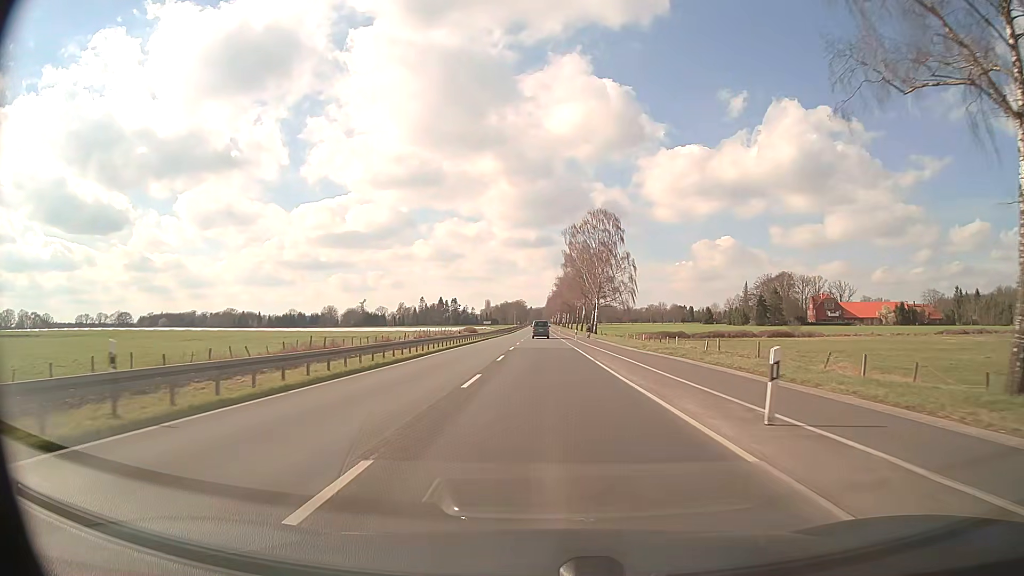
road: primary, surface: asphalt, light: Day
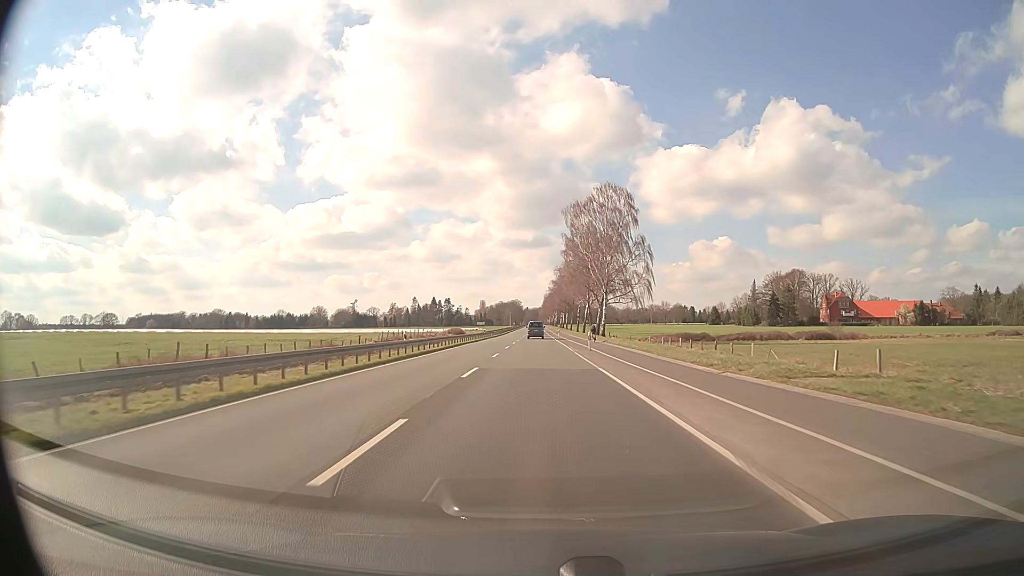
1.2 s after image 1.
(+0.1, +21.4) m; 0°
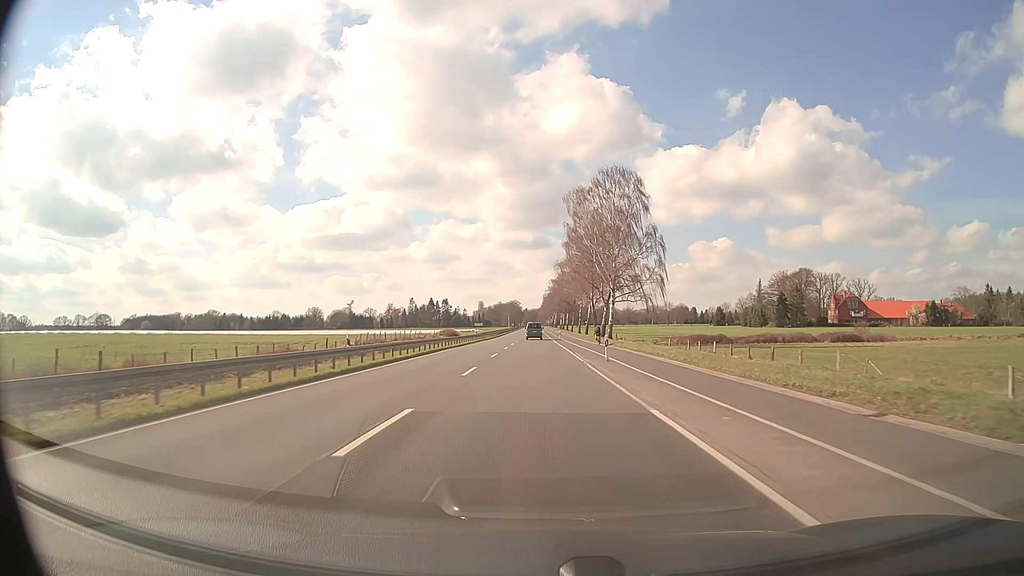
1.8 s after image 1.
(0.0, +10.7) m; 0°
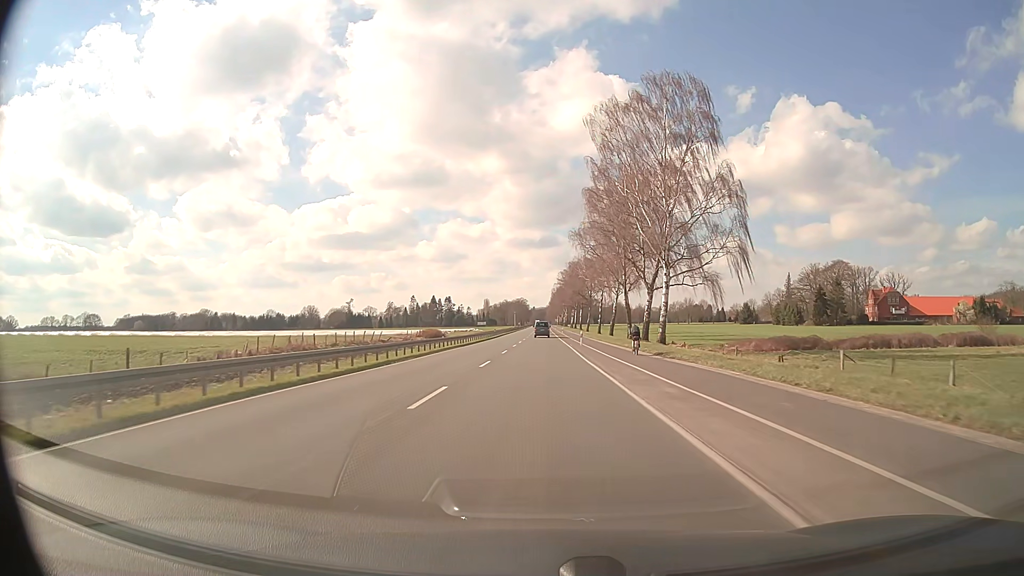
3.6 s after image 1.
(-0.2, +32.2) m; -1°
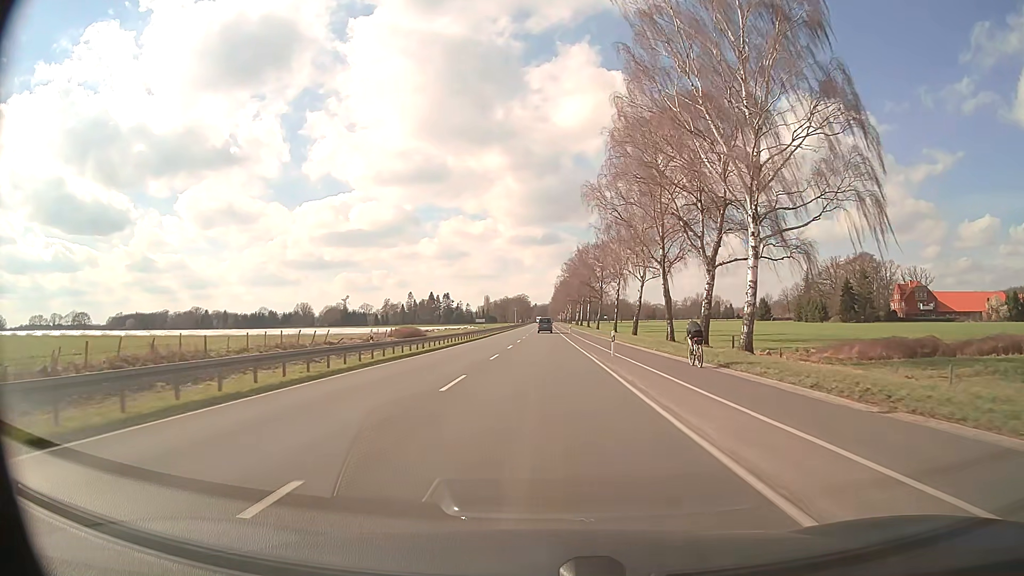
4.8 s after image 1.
(0.0, +21.5) m; 0°
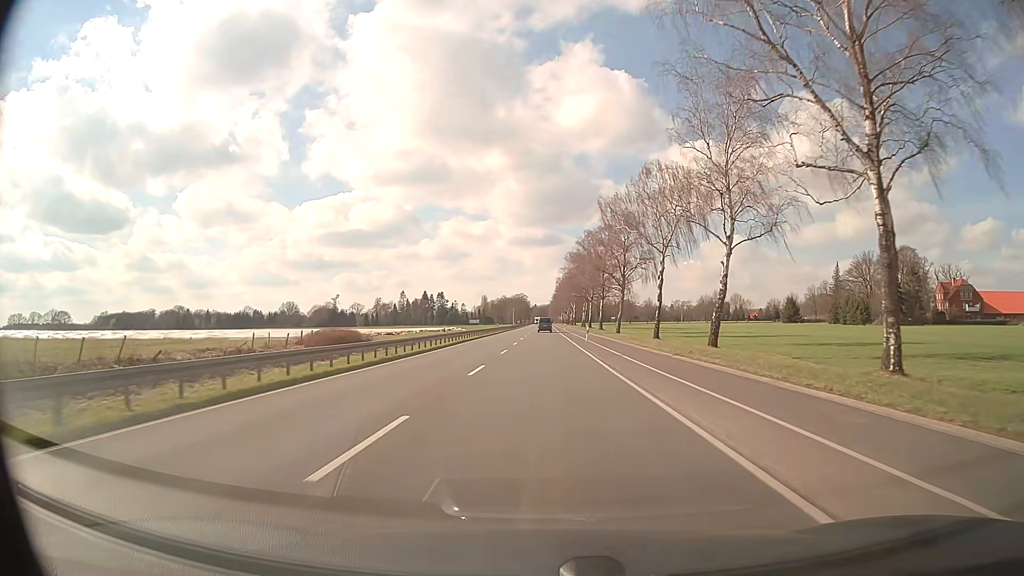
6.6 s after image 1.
(0.0, +32.2) m; 0°
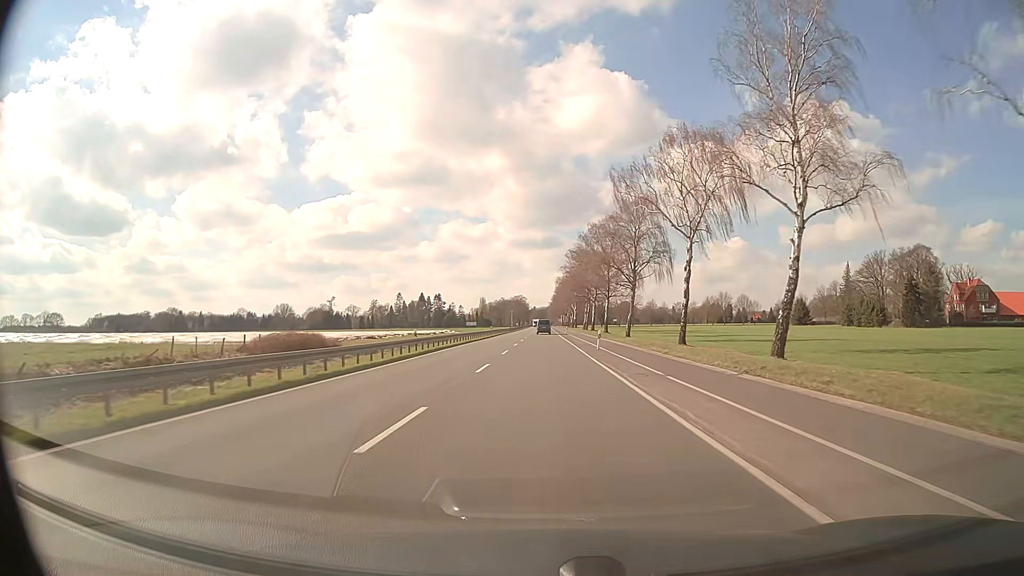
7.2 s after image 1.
(0.0, +10.7) m; 0°
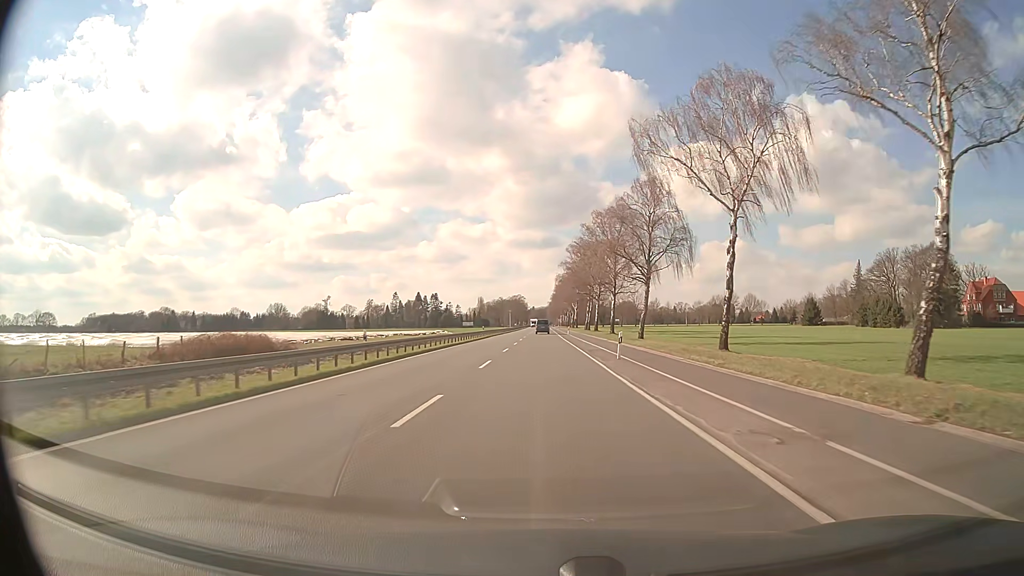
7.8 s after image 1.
(0.0, +10.7) m; 0°
(0, +10) (0, +20) (0, +30) (0, +40) (0, +50) (0, +60) (0, +70) (0, +80) (0, +90) (0, +100) m
